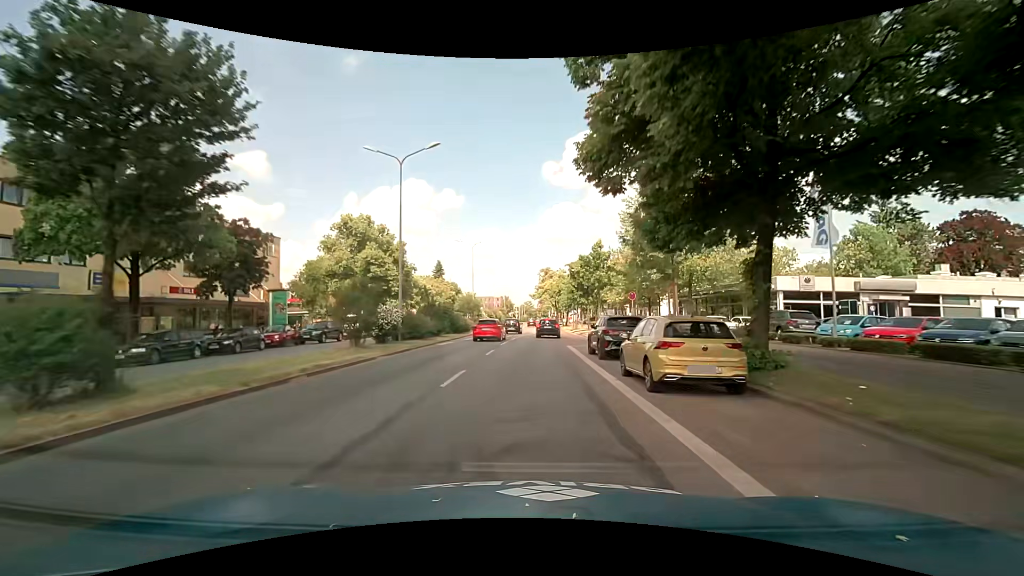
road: primary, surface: asphalt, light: Day
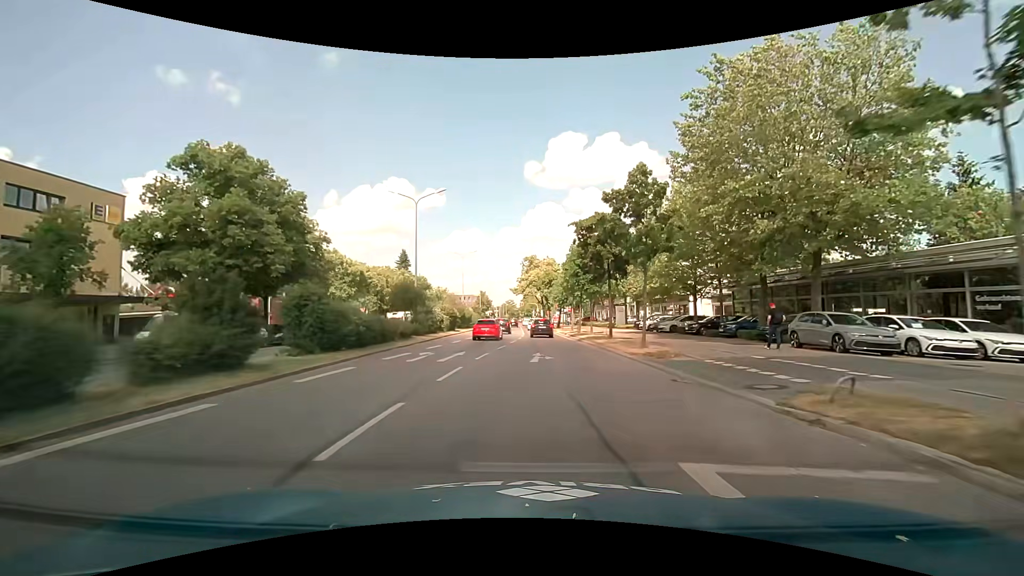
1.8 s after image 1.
(+0.2, +21.6) m; +2°
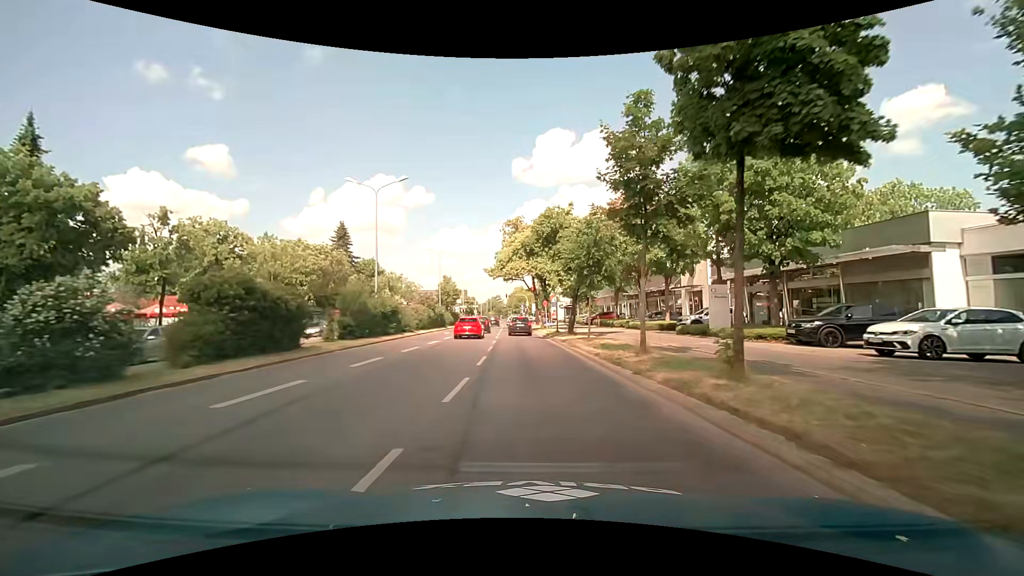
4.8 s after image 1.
(+0.4, +33.0) m; +1°
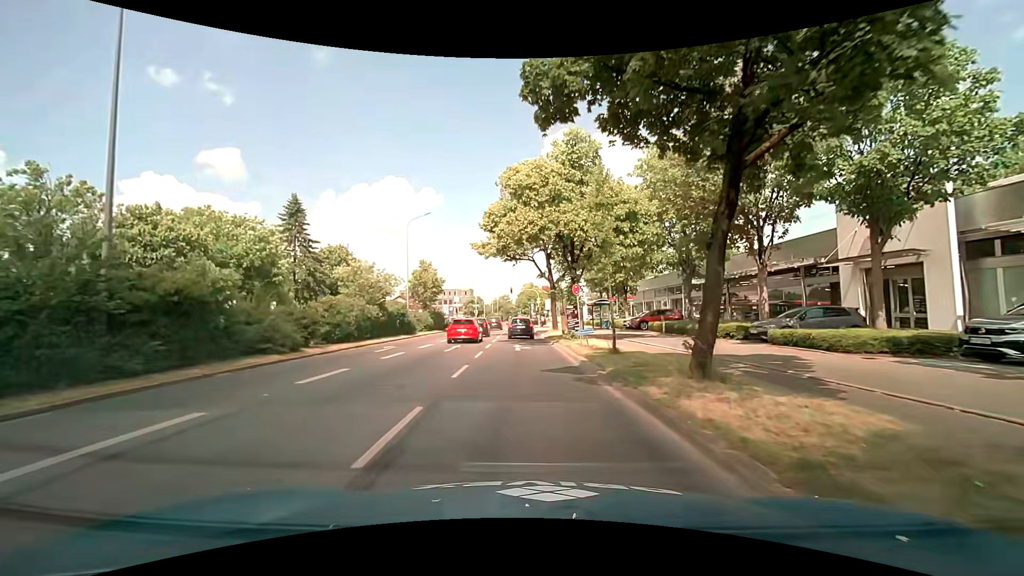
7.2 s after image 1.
(-0.3, +21.3) m; -2°
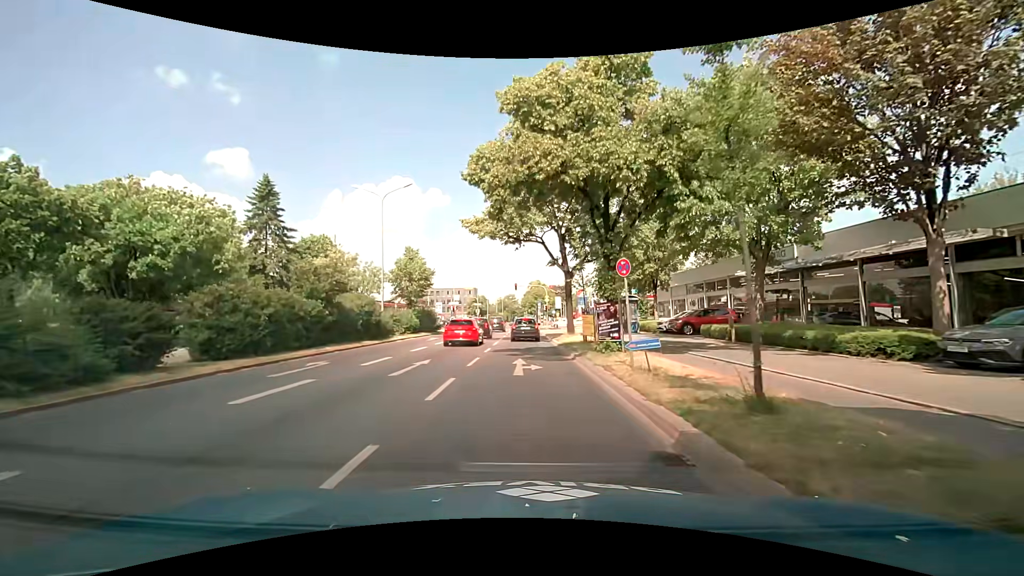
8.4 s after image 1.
(-0.1, +9.1) m; 0°
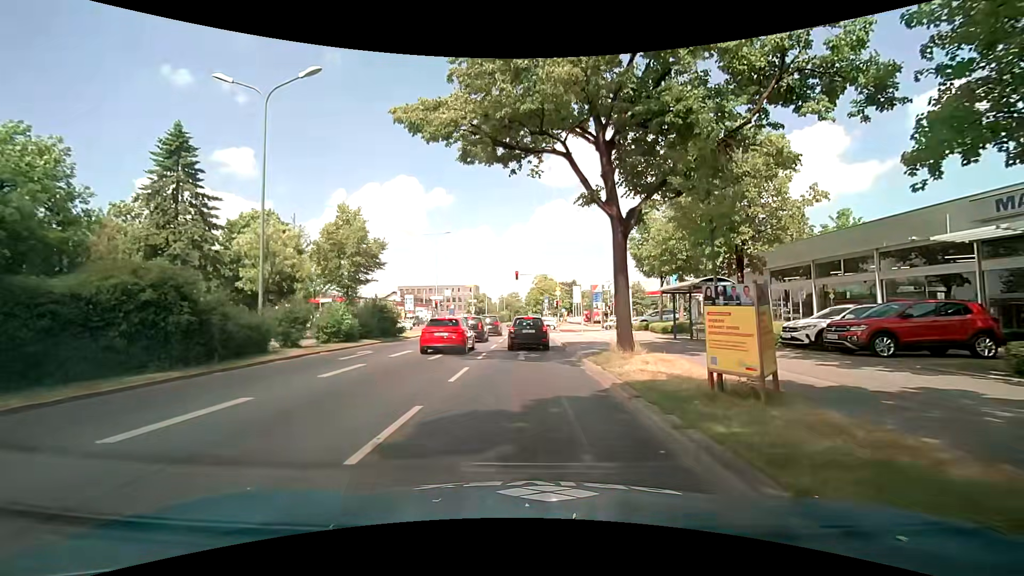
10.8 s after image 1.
(-0.1, +15.6) m; -1°
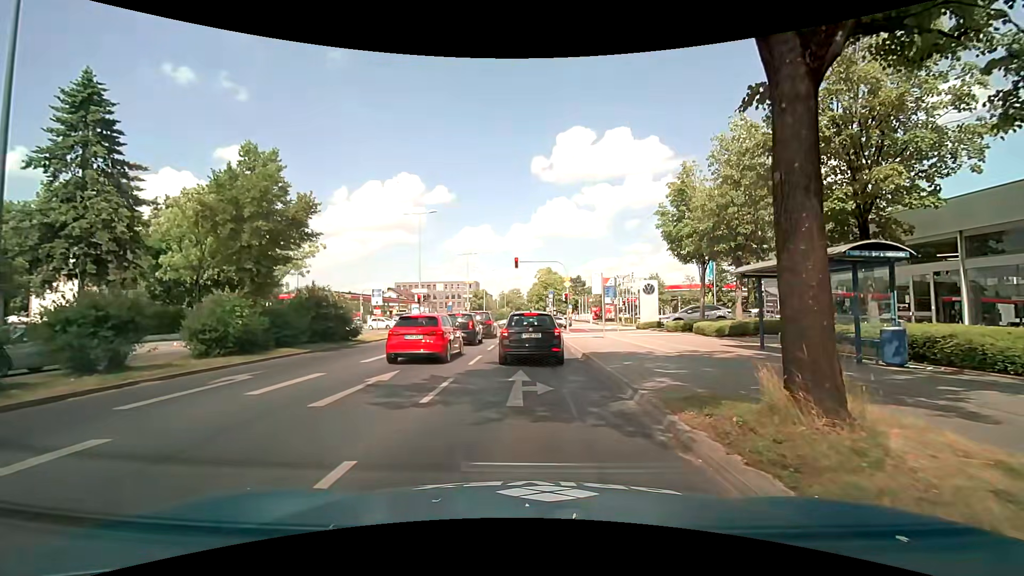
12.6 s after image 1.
(0.0, +8.9) m; -1°
